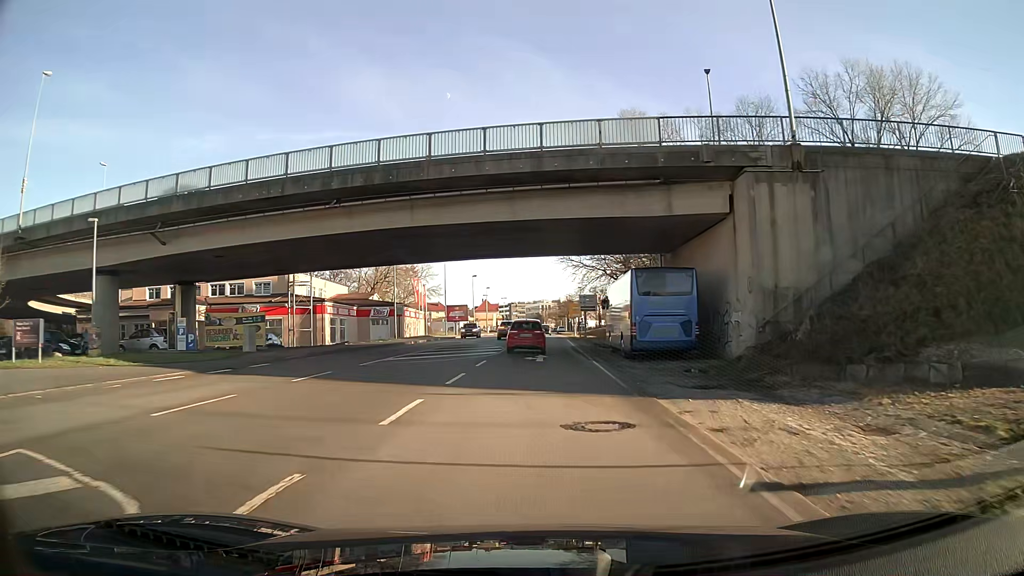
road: primary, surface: asphalt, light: Day
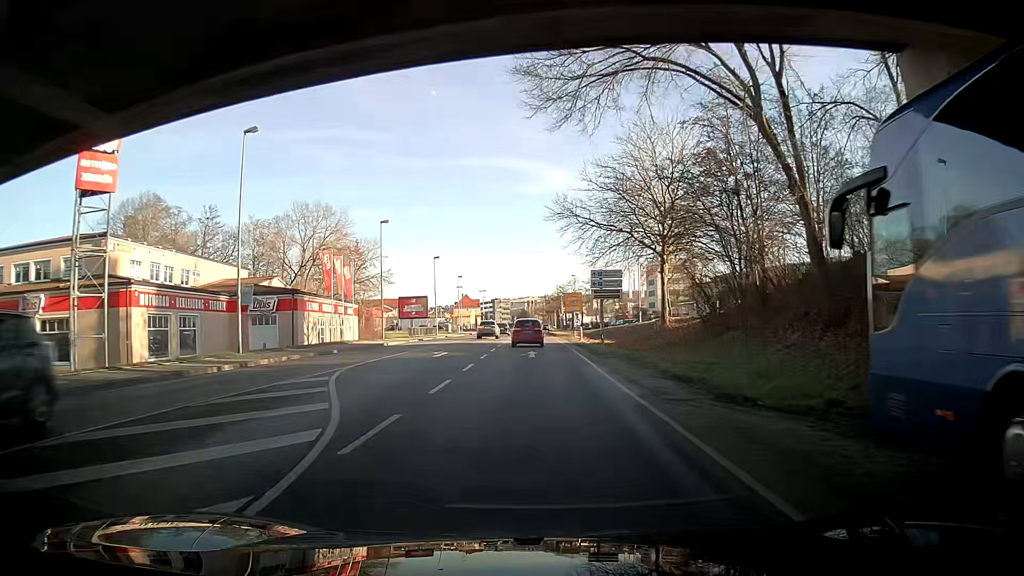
(+0.2, +29.8) m; +1°
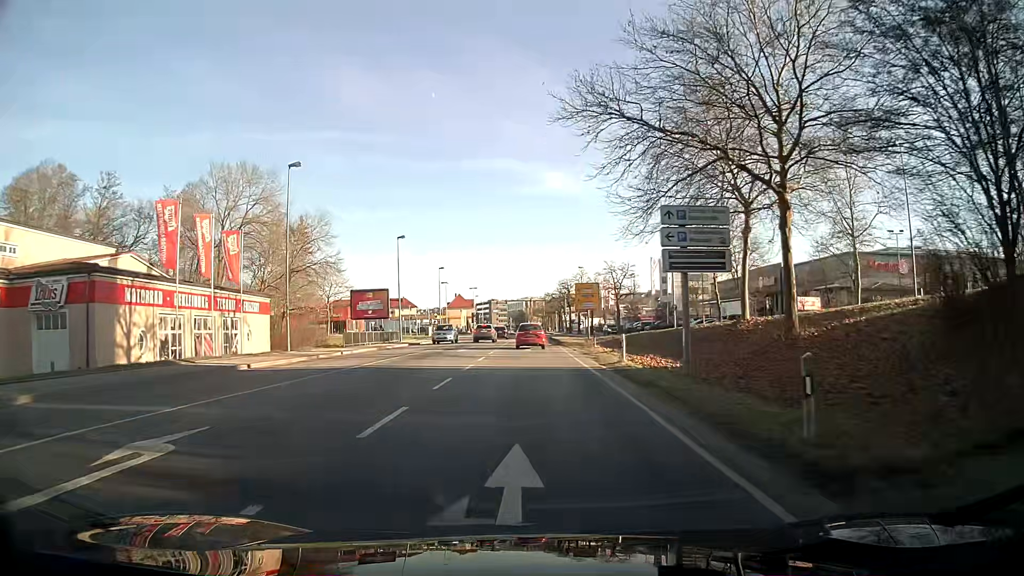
(+0.2, +22.9) m; 0°
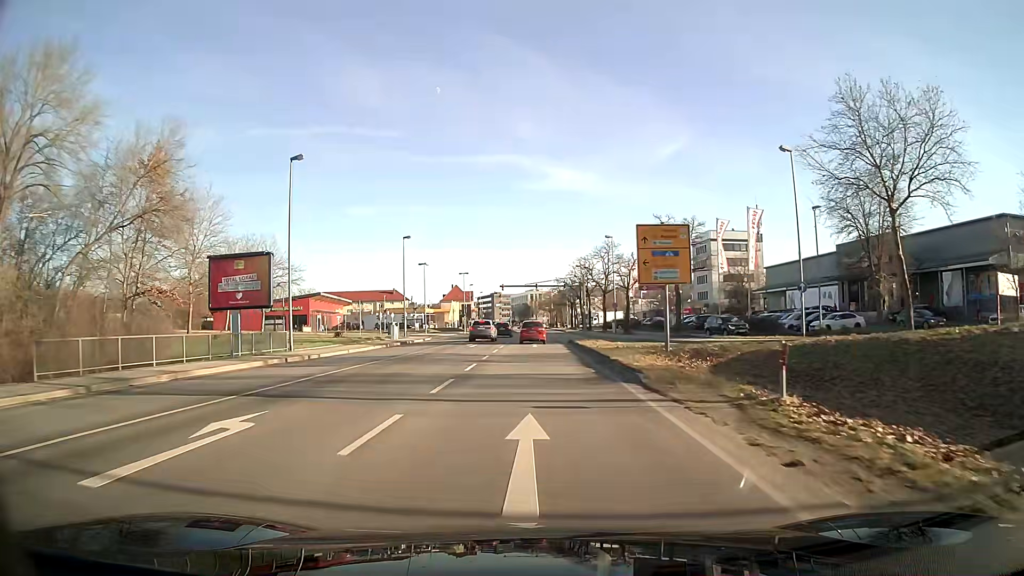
(-0.2, +31.2) m; -1°
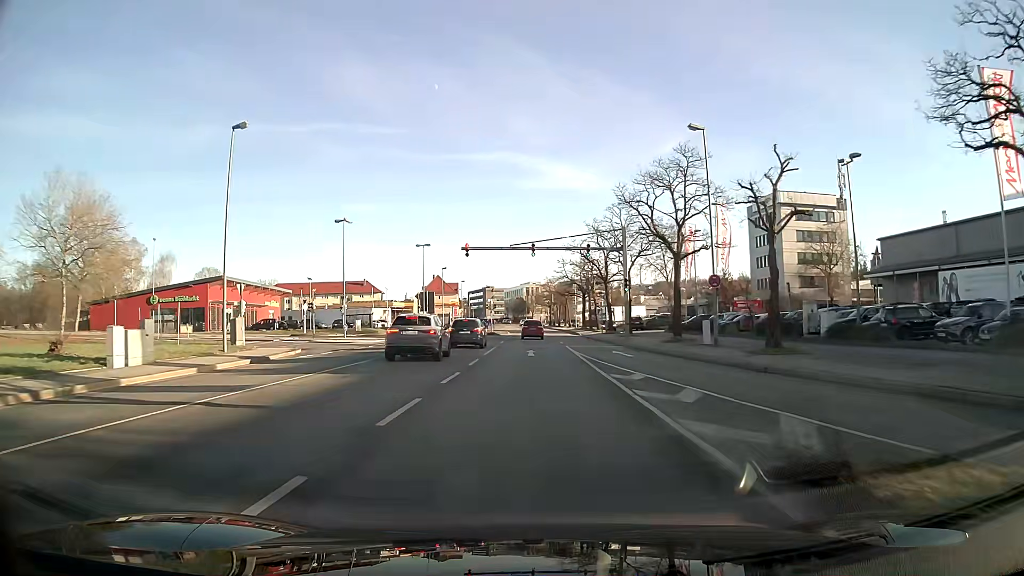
(+0.2, +40.3) m; 0°
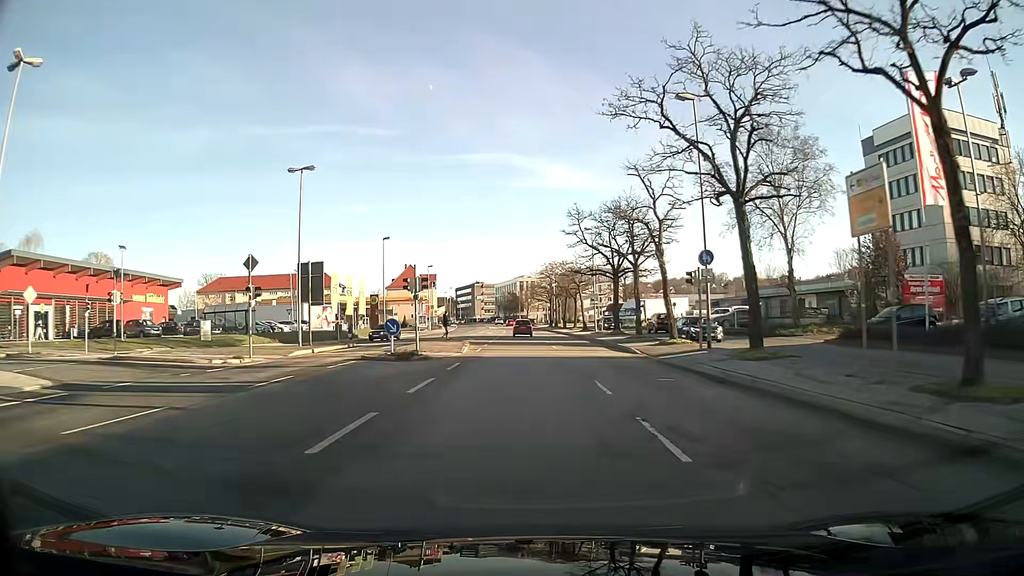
(+0.2, +40.8) m; 0°
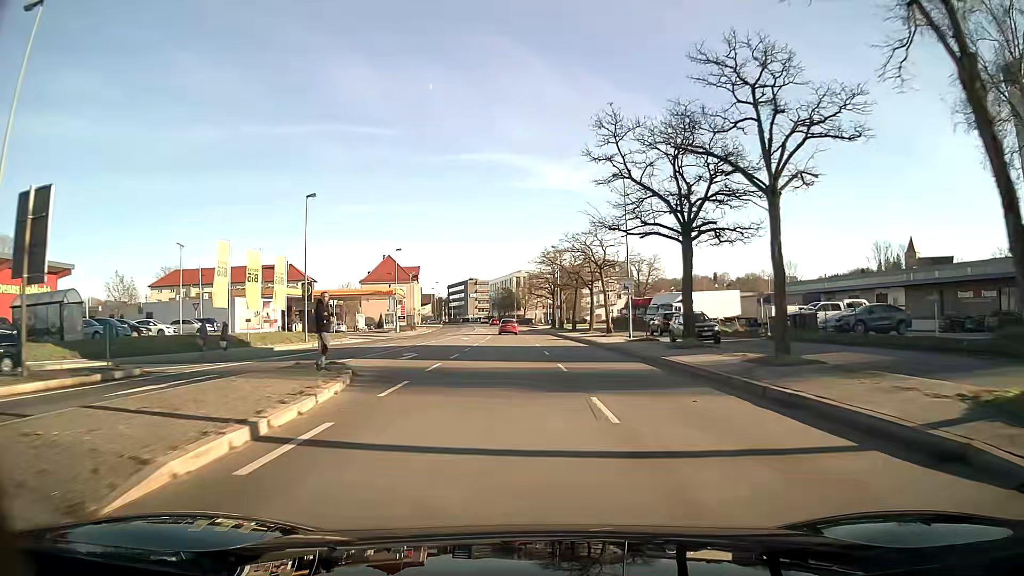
(0.0, +24.5) m; +1°
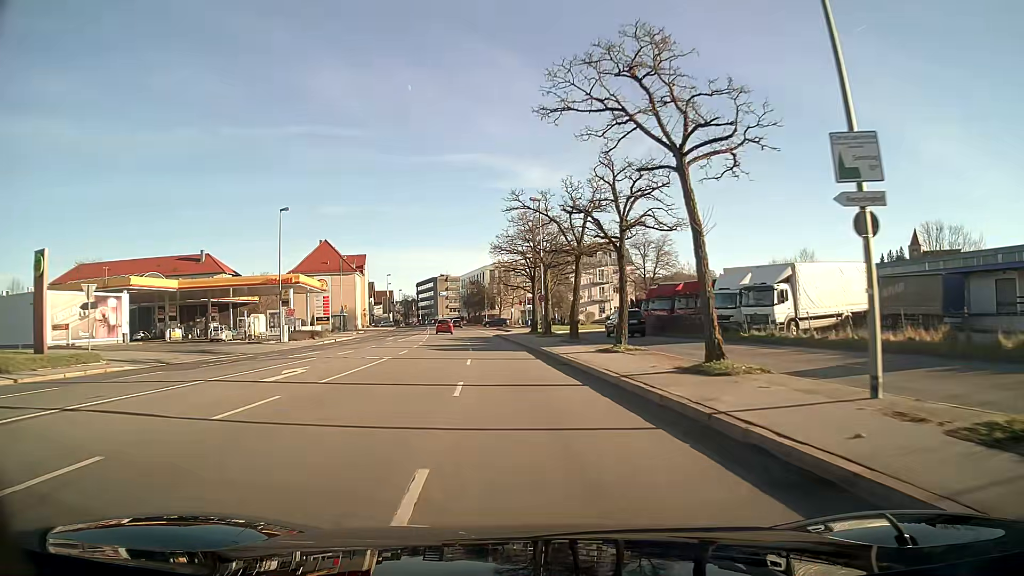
(+0.6, +32.8) m; 0°
(0, +10) (-1, +20) (-1, +30) (-2, +40) (-3, +50) (-4, +60) (-4, +70) (-4, +80) (-5, +90) (-4, +100) m
